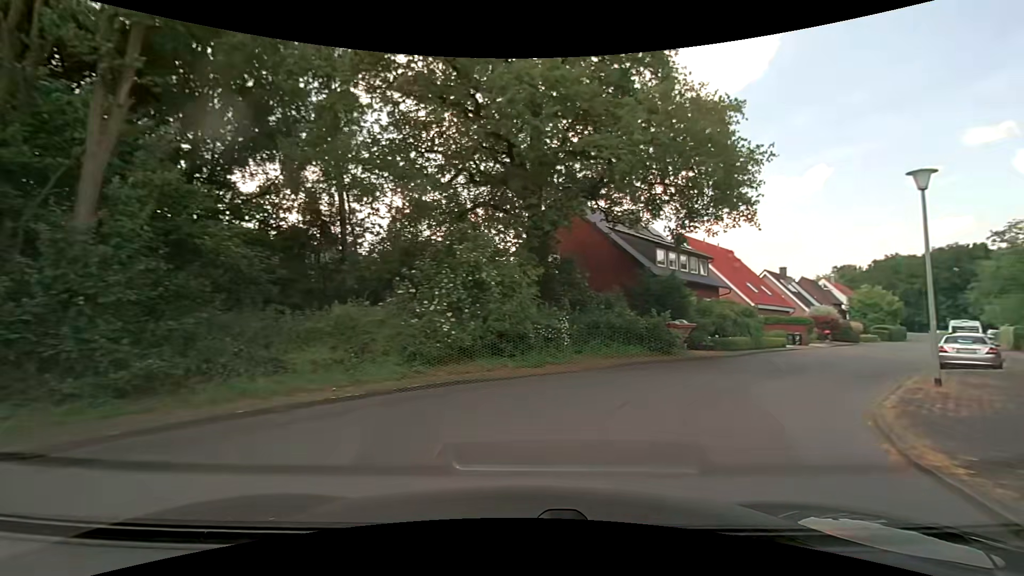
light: Day
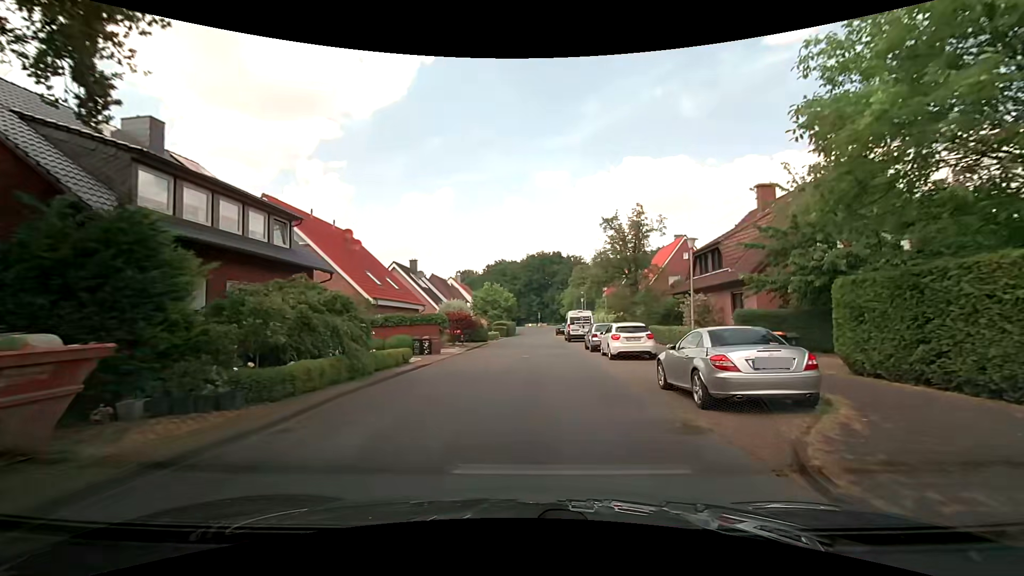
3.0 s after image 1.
(+6.7, +15.0) m; +40°
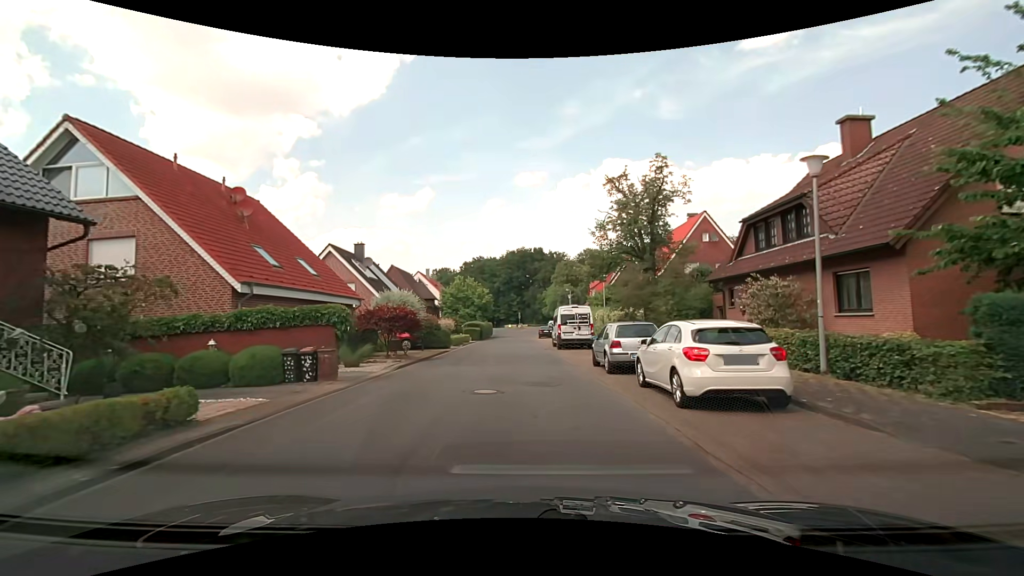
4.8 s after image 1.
(+0.3, +11.5) m; +2°
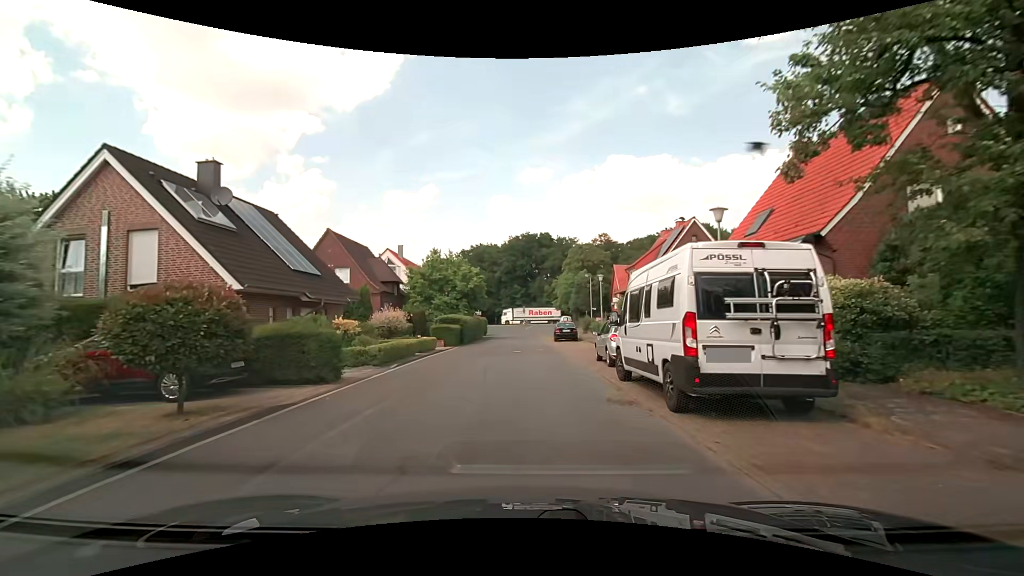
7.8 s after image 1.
(-0.2, +21.9) m; 0°
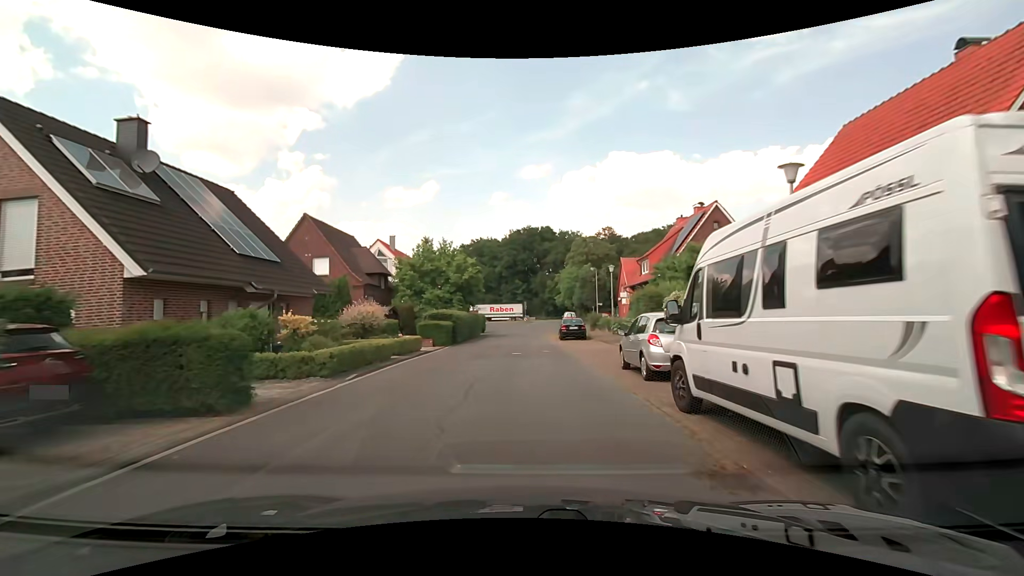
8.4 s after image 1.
(0.0, +4.5) m; -1°
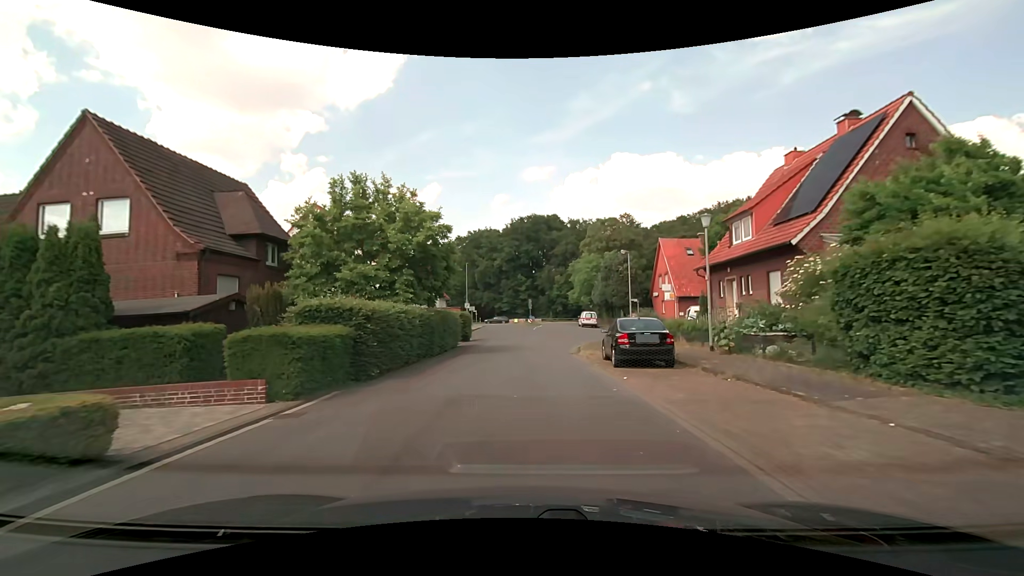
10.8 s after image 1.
(-0.1, +18.6) m; 0°
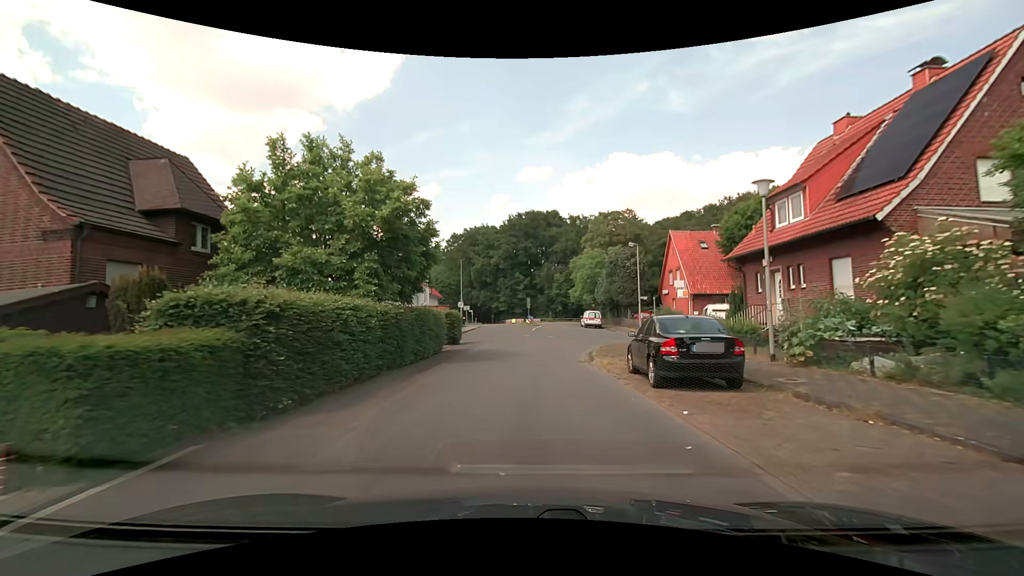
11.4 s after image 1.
(0.0, +4.7) m; 0°
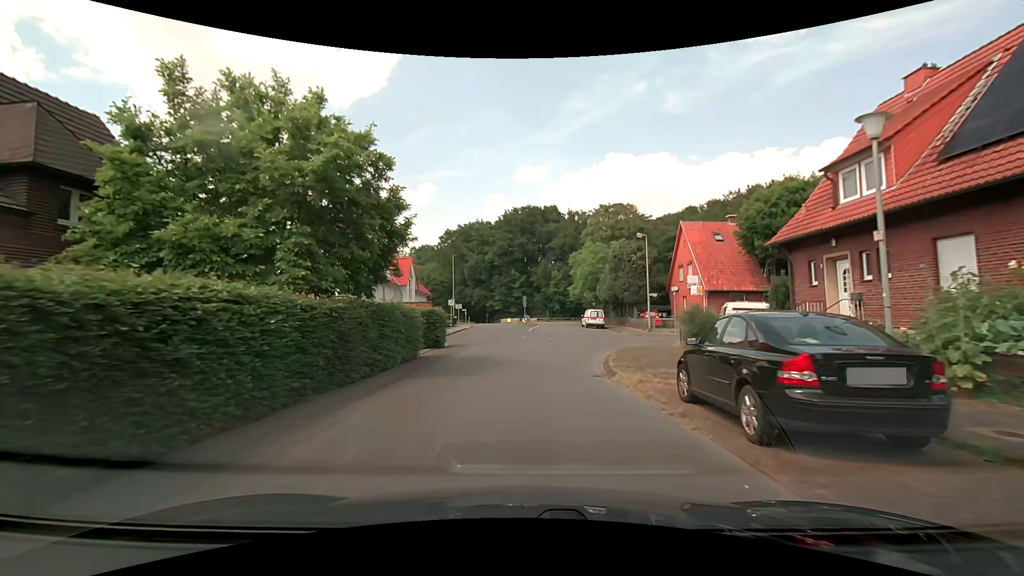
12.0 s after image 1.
(0.0, +4.6) m; +1°
